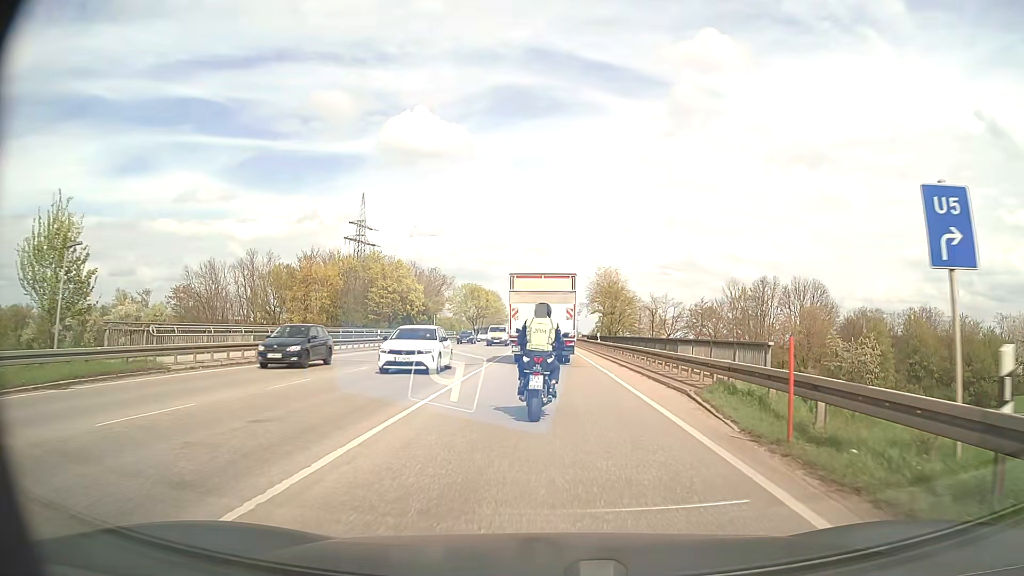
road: secondary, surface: asphalt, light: Day
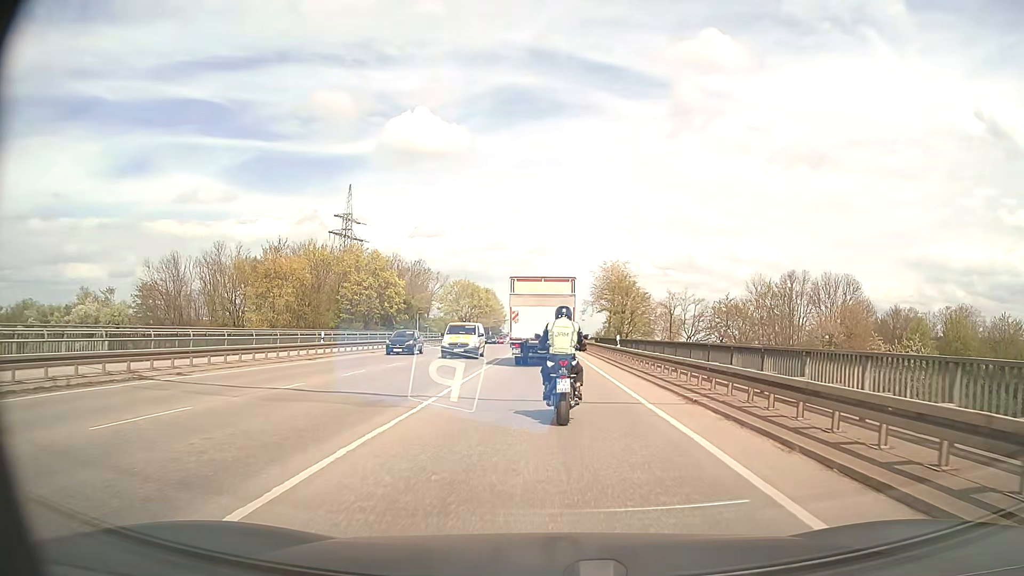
(0.0, +12.2) m; 0°
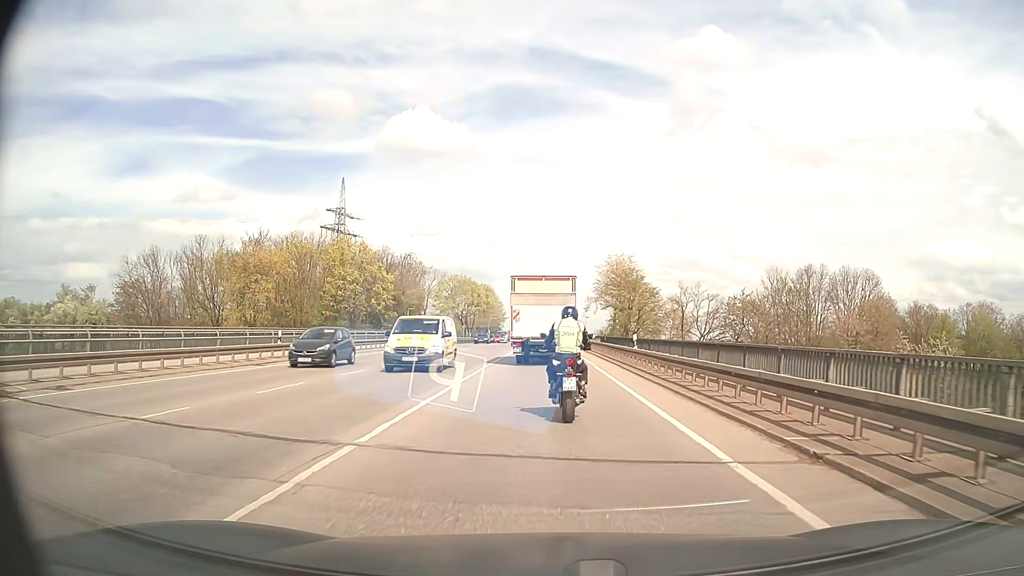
(0.0, +6.0) m; 0°
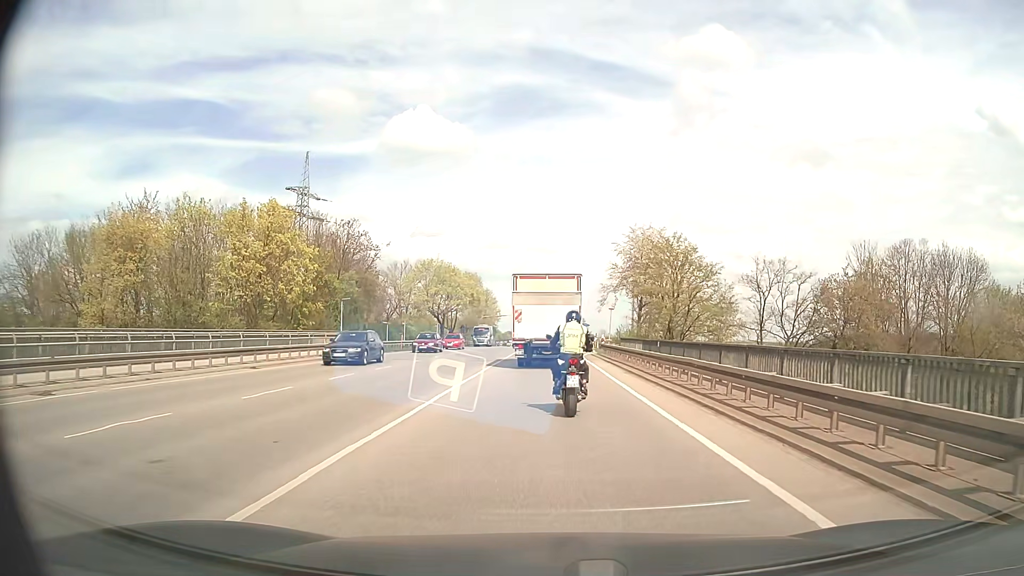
(-0.1, +24.9) m; 0°
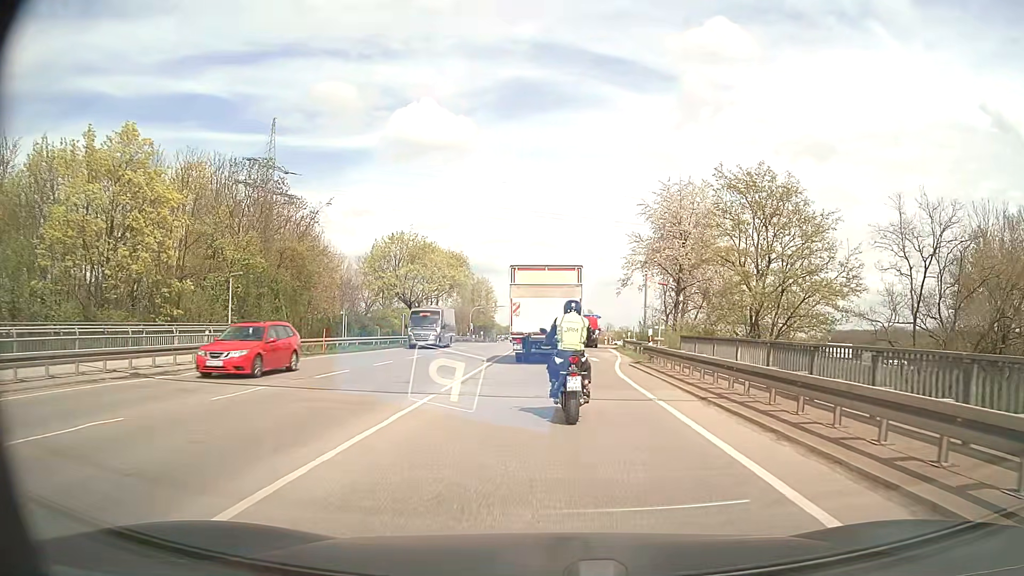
(0.0, +18.7) m; 0°
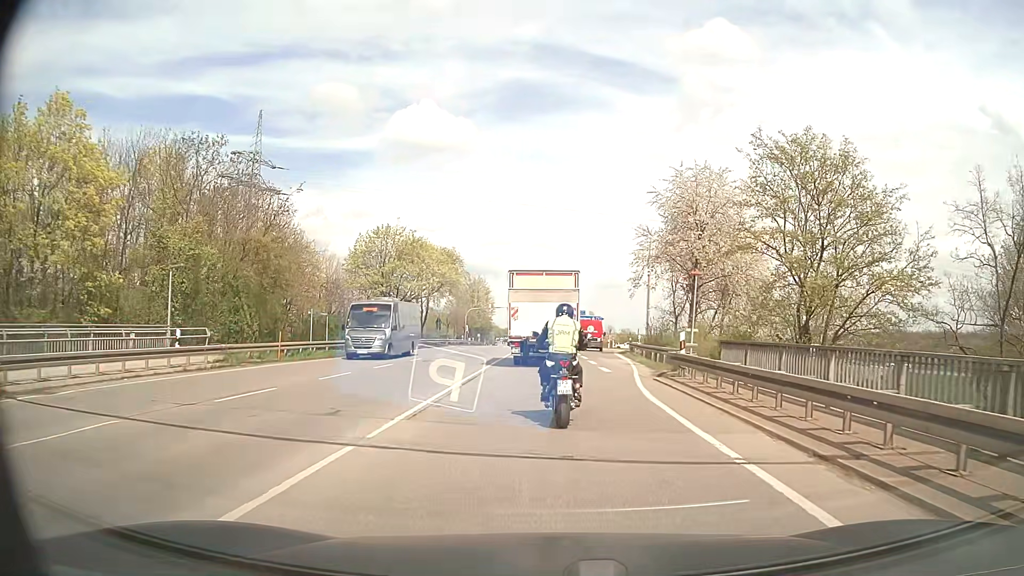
(0.0, +5.7) m; 0°
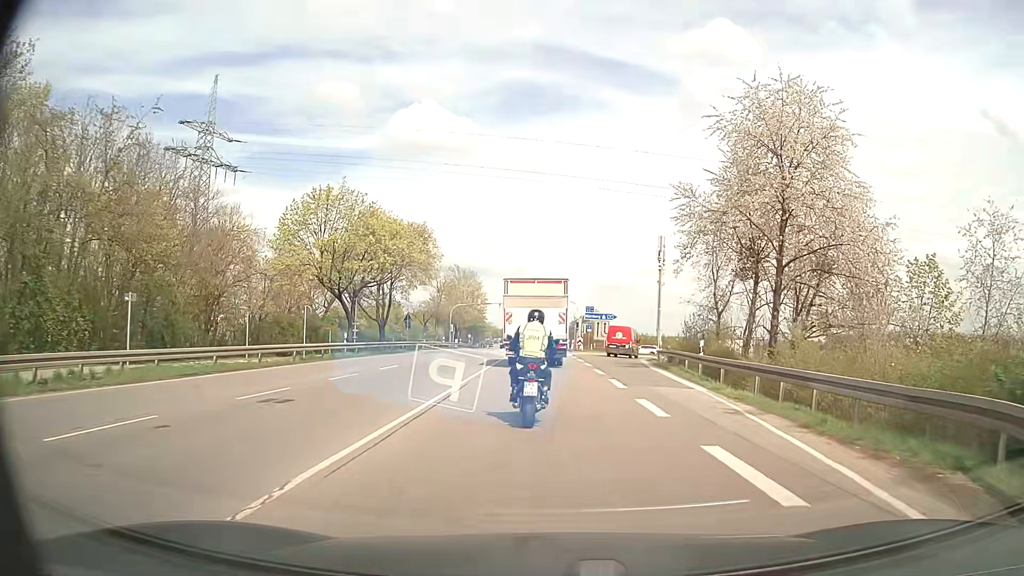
(0.0, +17.1) m; -1°
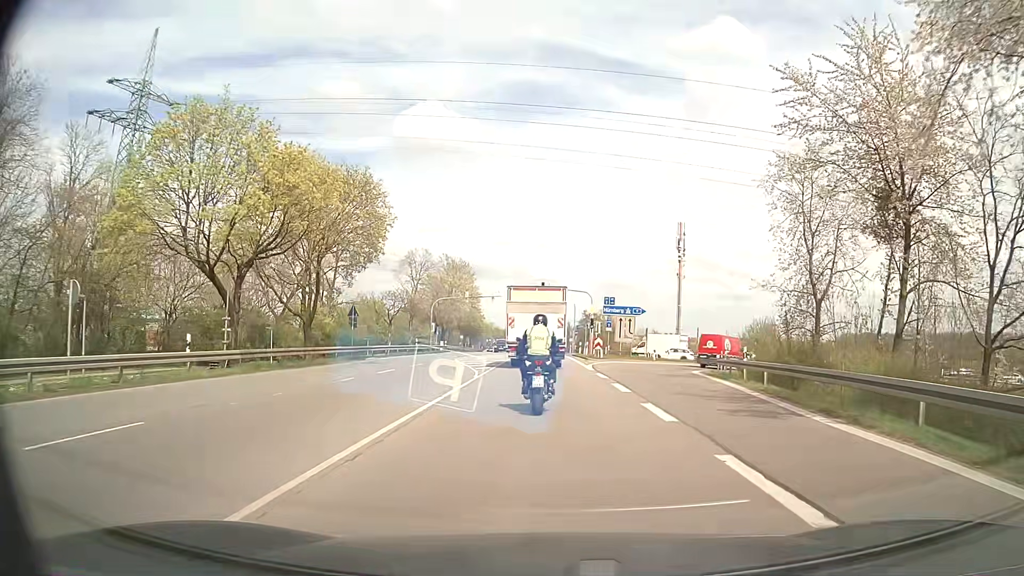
(+0.1, +18.7) m; 0°
